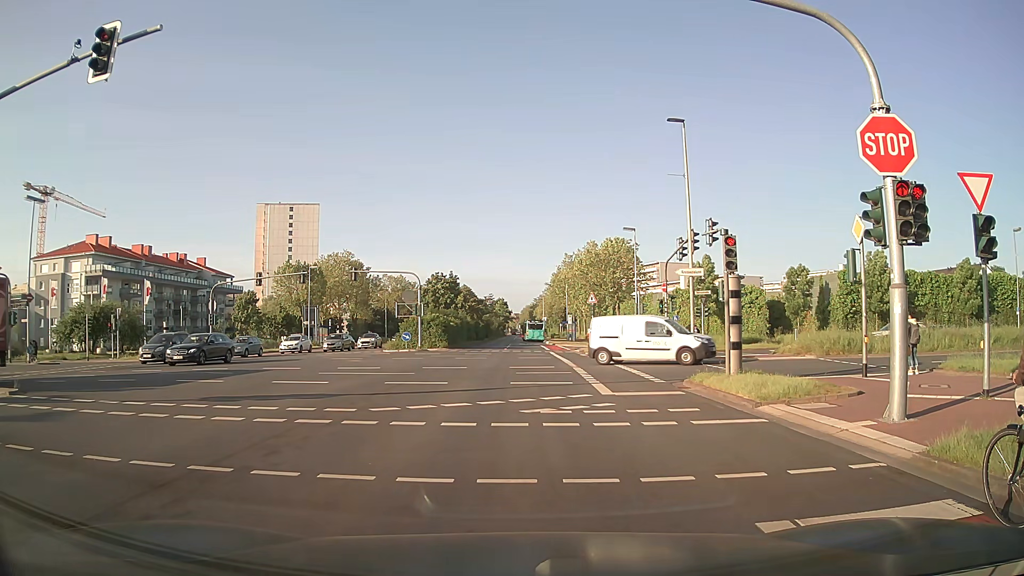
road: secondary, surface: asphalt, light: Day
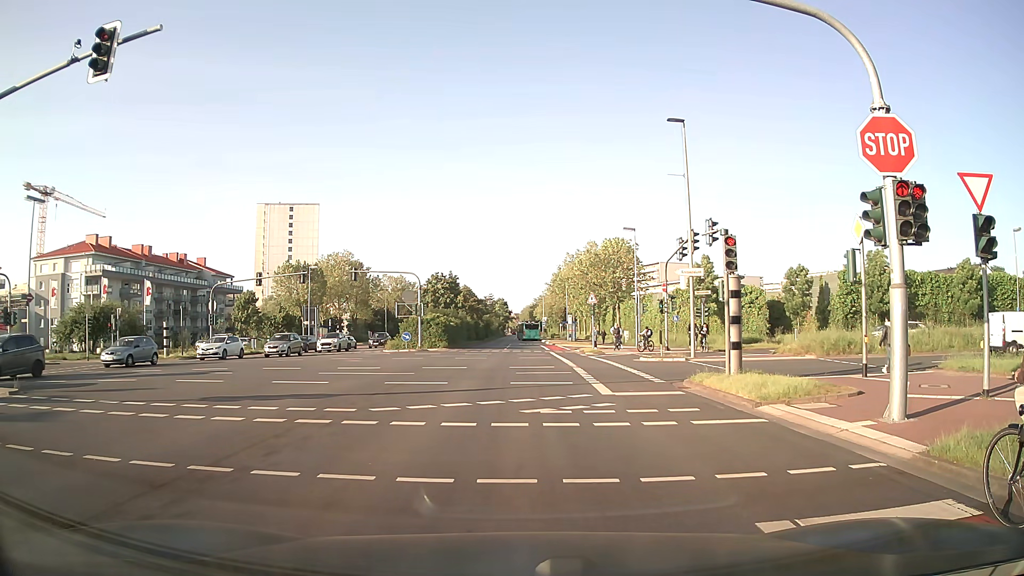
(0.0, 0.0) m; 0°
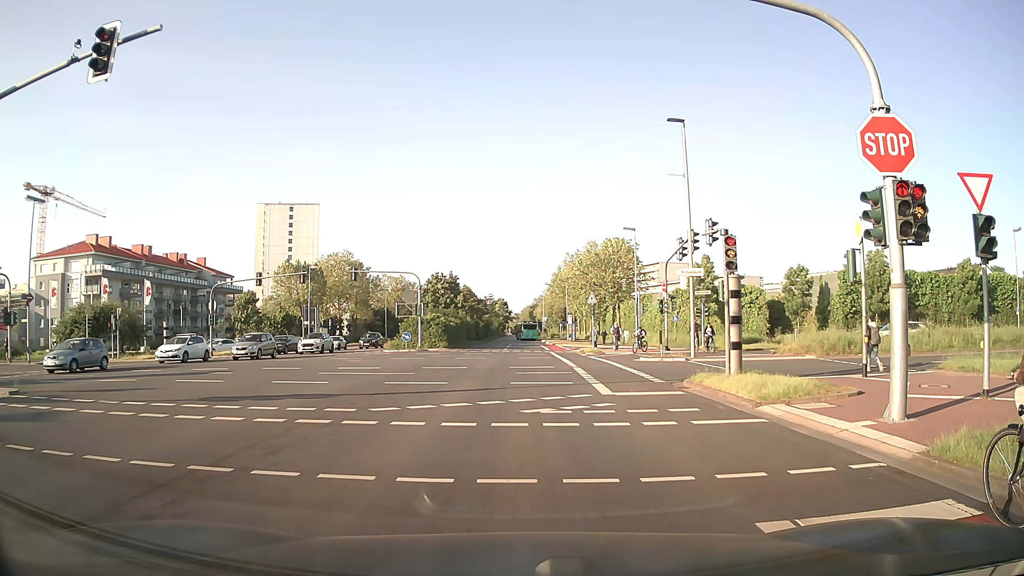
(0.0, 0.0) m; 0°
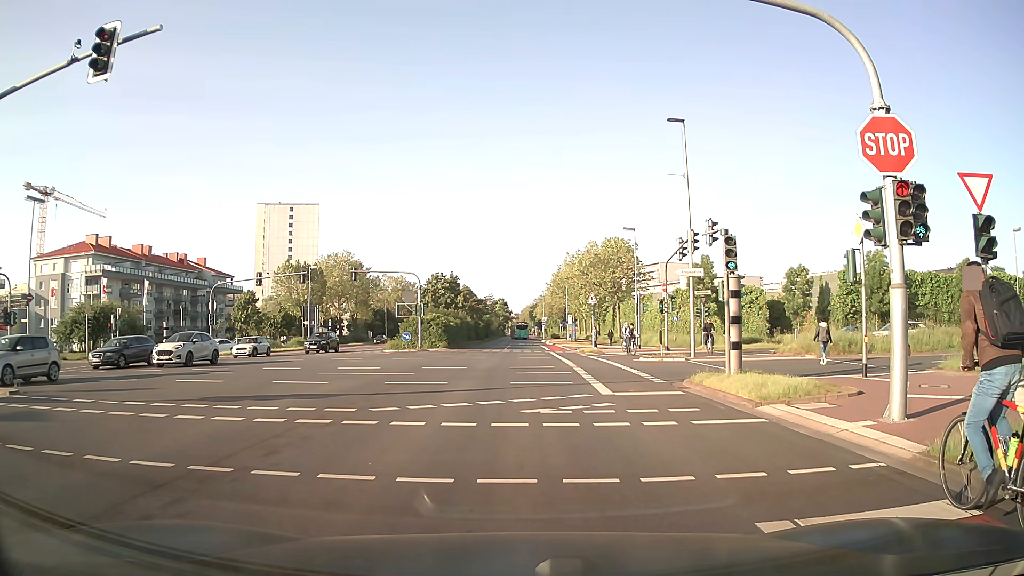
(0.0, 0.0) m; 0°
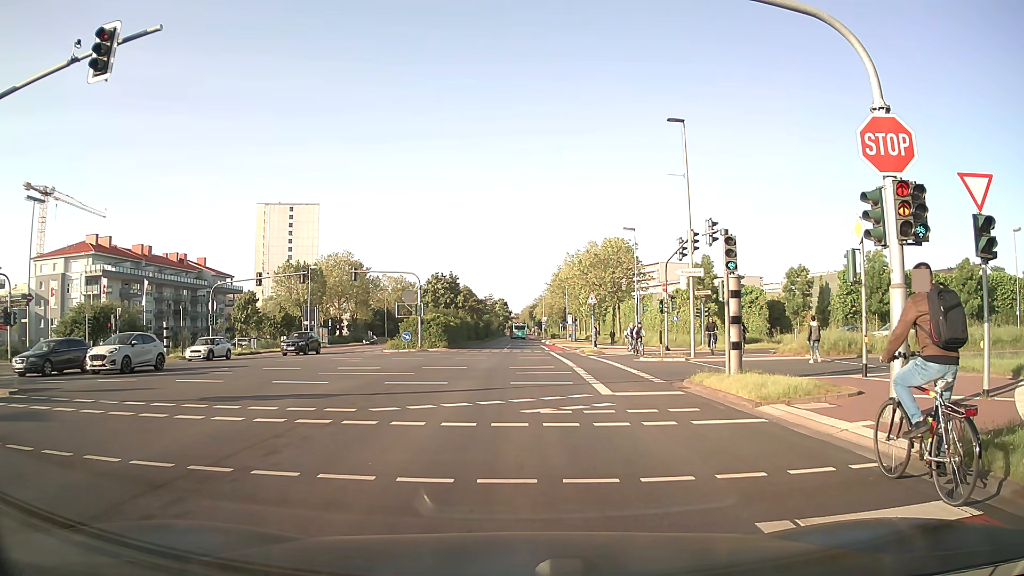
(0.0, 0.0) m; 0°
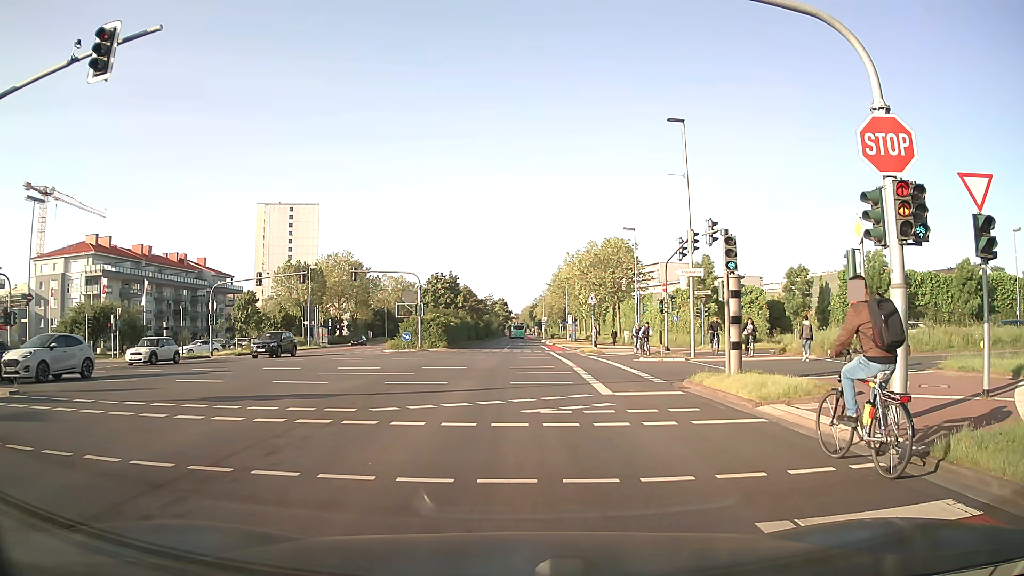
(0.0, 0.0) m; 0°
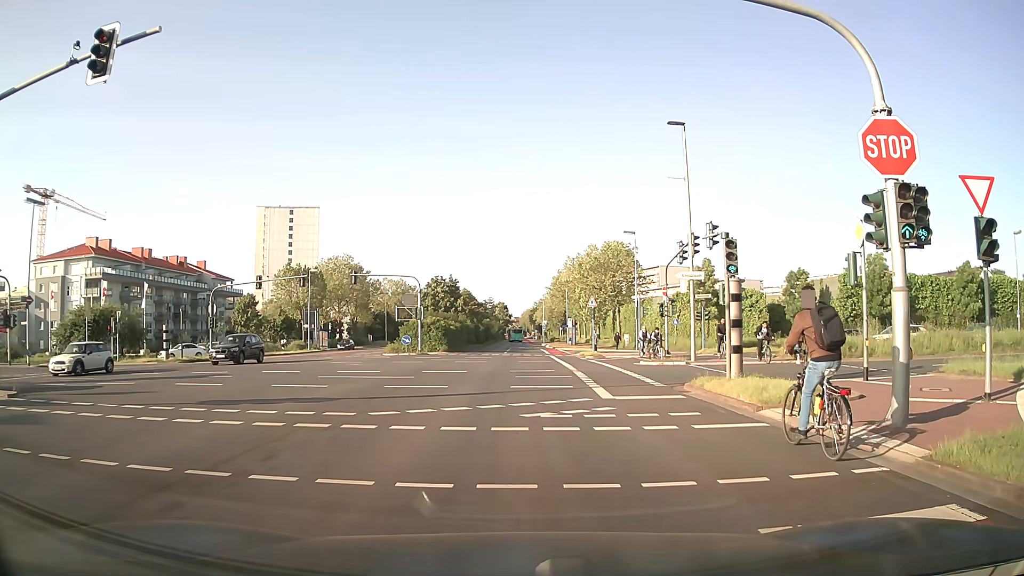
(0.0, +0.1) m; 0°
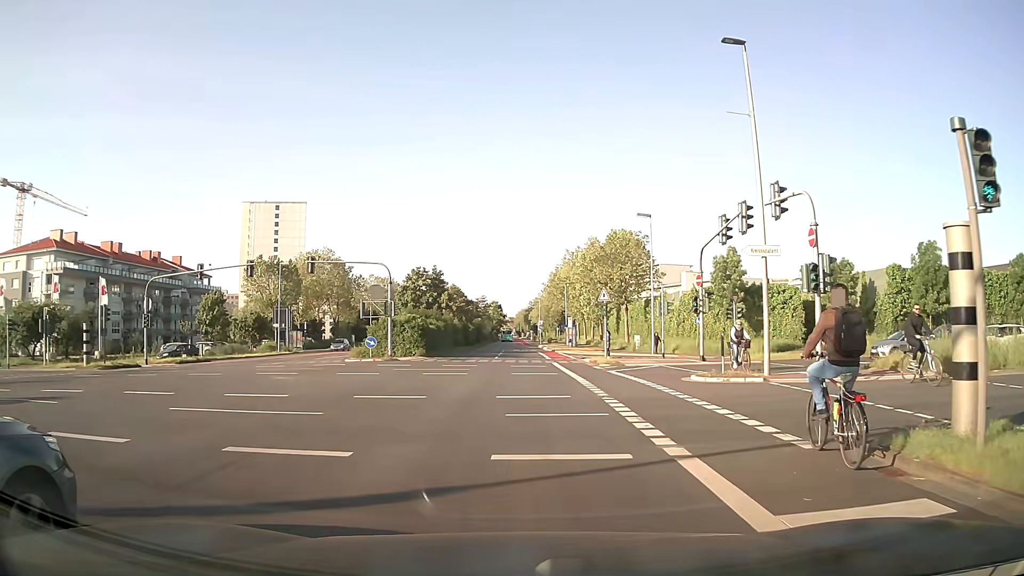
(0.0, +10.1) m; +1°
(0, +10) (0, +20) (0, +30) (0, +40) (0, +50) (0, +60) (0, +70) (0, +80) (0, +90) (0, +100) m
